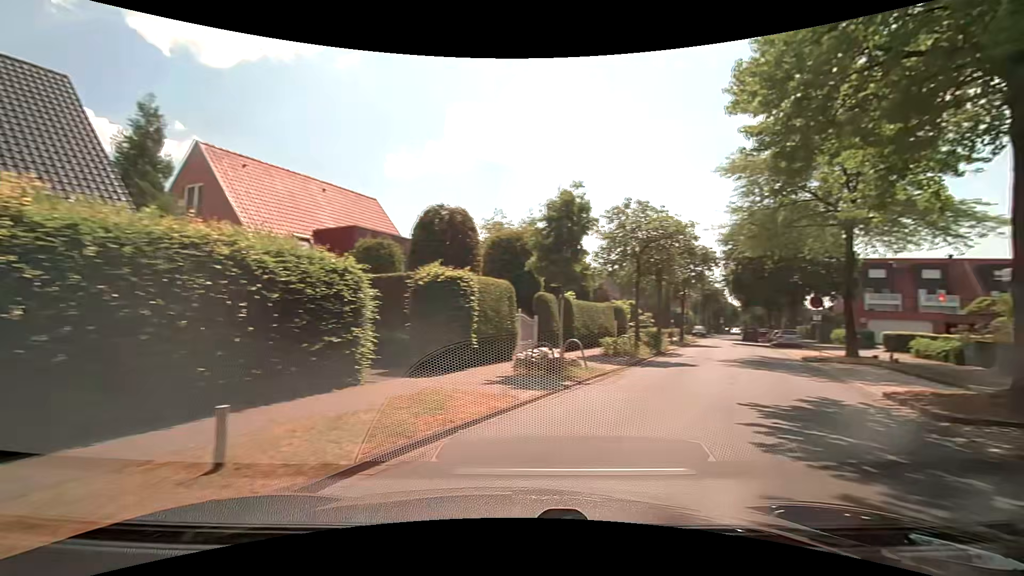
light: Day
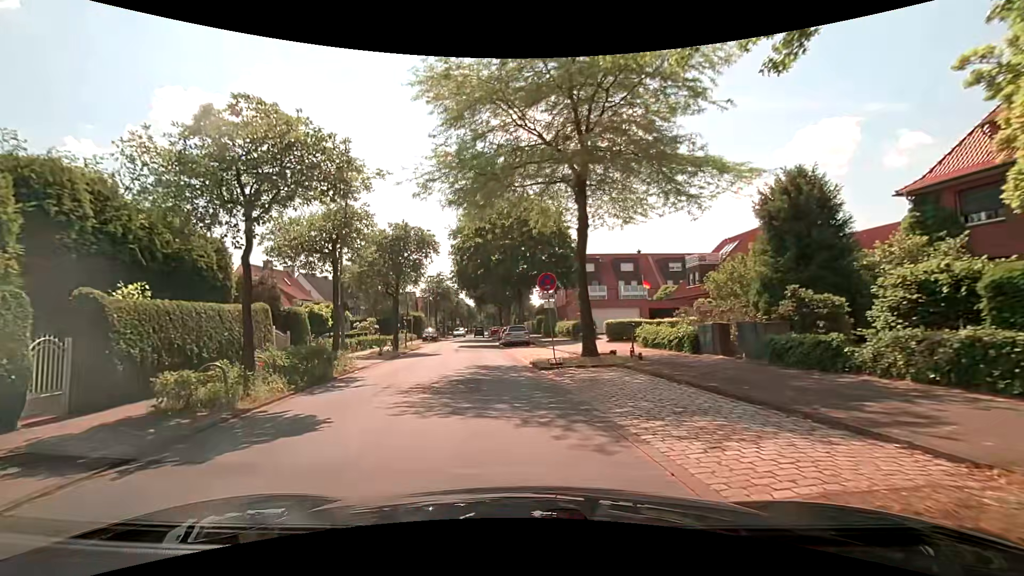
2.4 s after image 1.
(+4.4, +9.9) m; +30°
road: residential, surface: asphalt
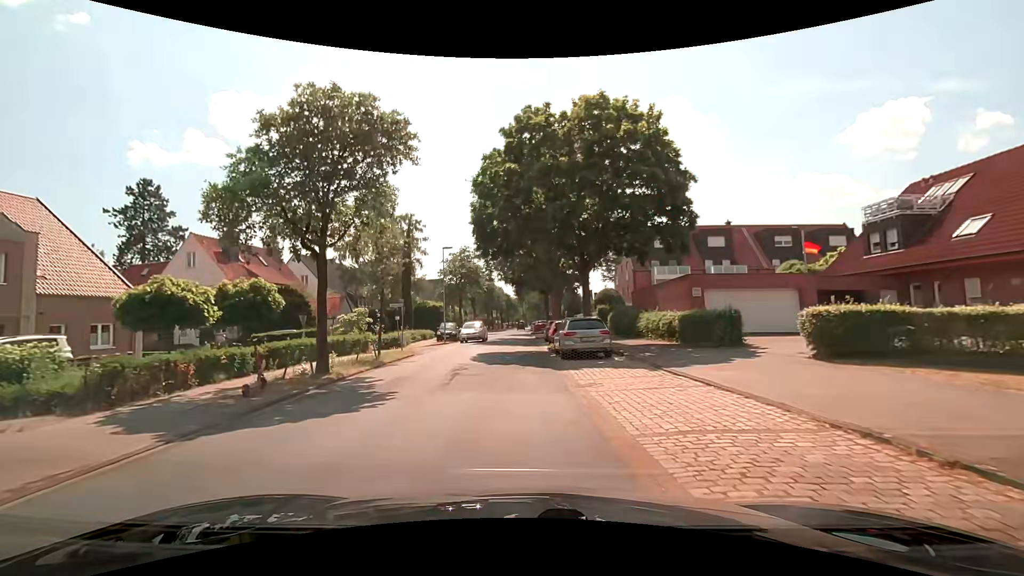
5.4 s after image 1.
(-0.8, +17.8) m; -5°
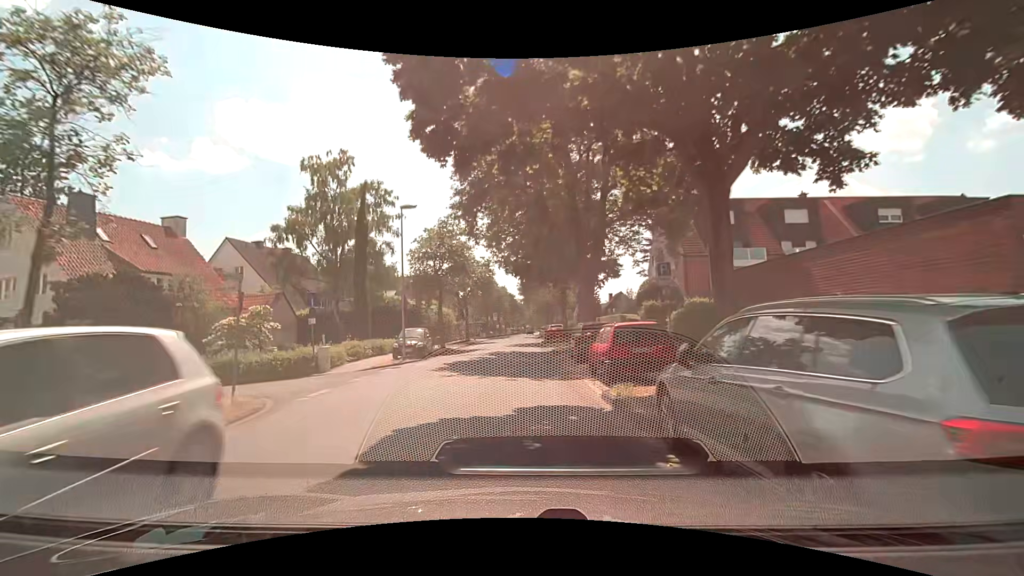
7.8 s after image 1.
(-0.1, +15.6) m; -1°
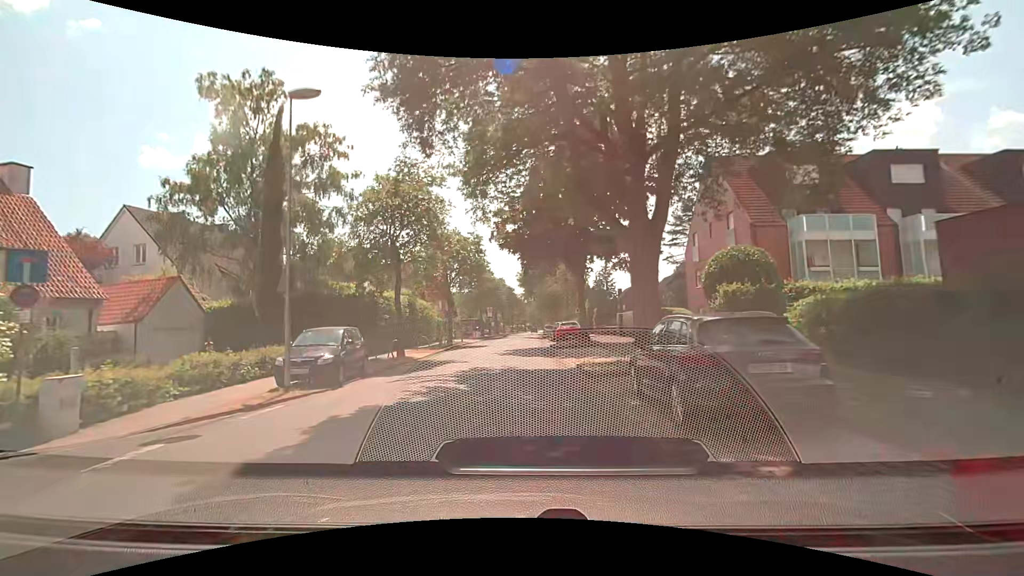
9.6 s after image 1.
(+0.1, +11.9) m; +1°
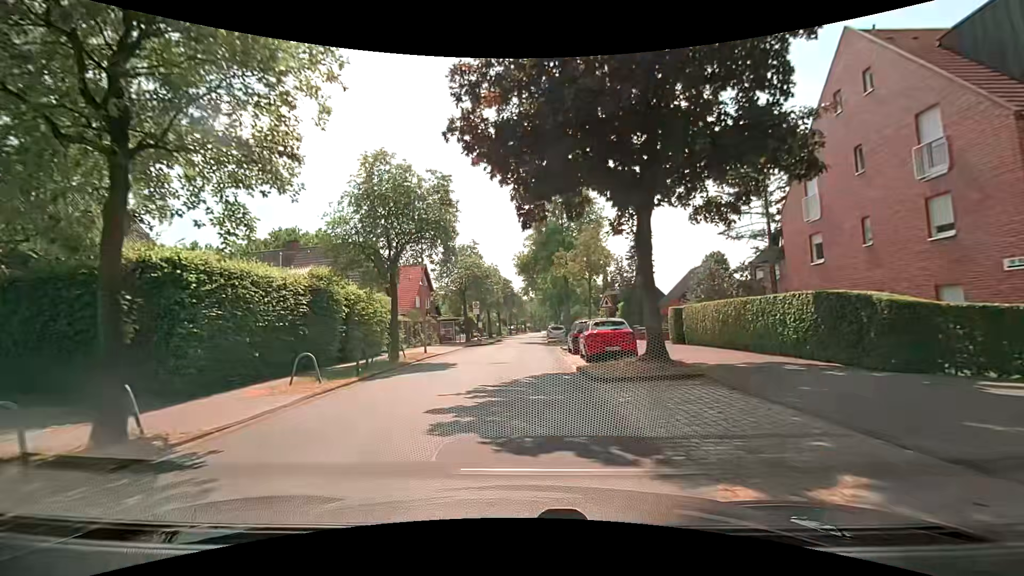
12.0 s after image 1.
(+0.1, +15.6) m; -1°
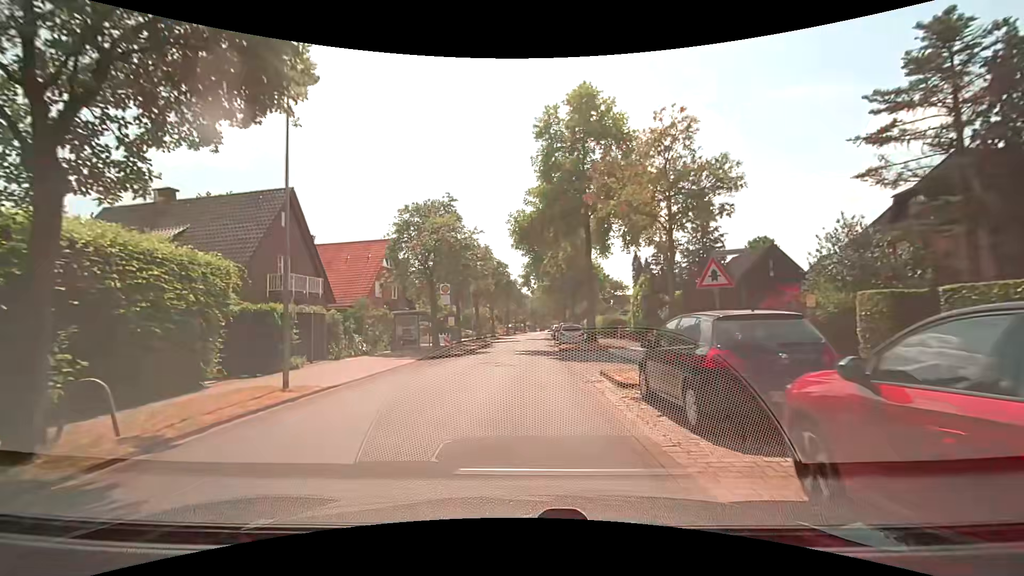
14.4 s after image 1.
(+0.2, +15.8) m; 0°
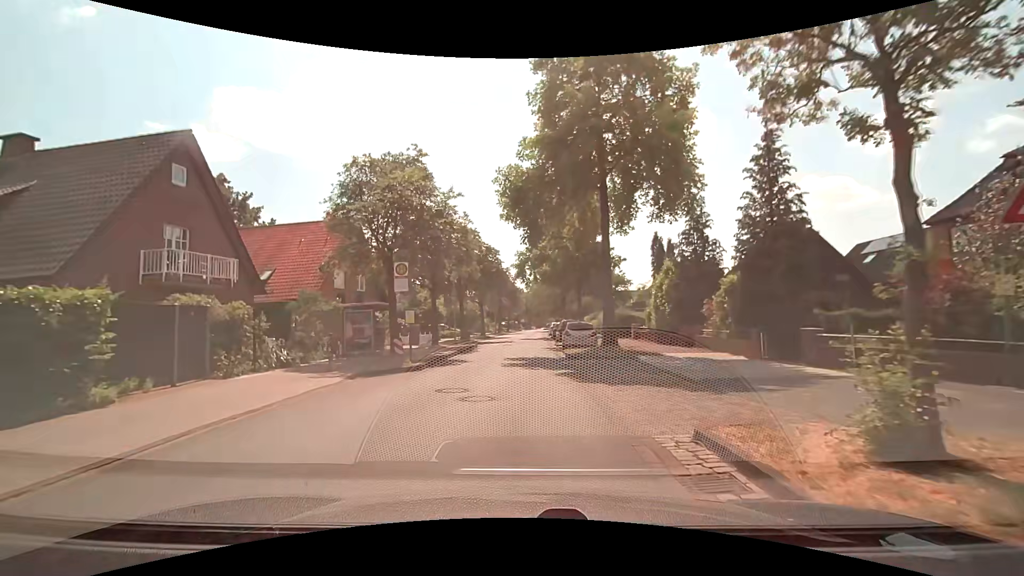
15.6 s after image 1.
(+0.2, +7.9) m; +2°
(0, +10) (0, +20) (0, +30) (0, +40) (+1, +50) (+1, +60) (+1, +70) (+2, +80) (+2, +90) (+3, +100) m
